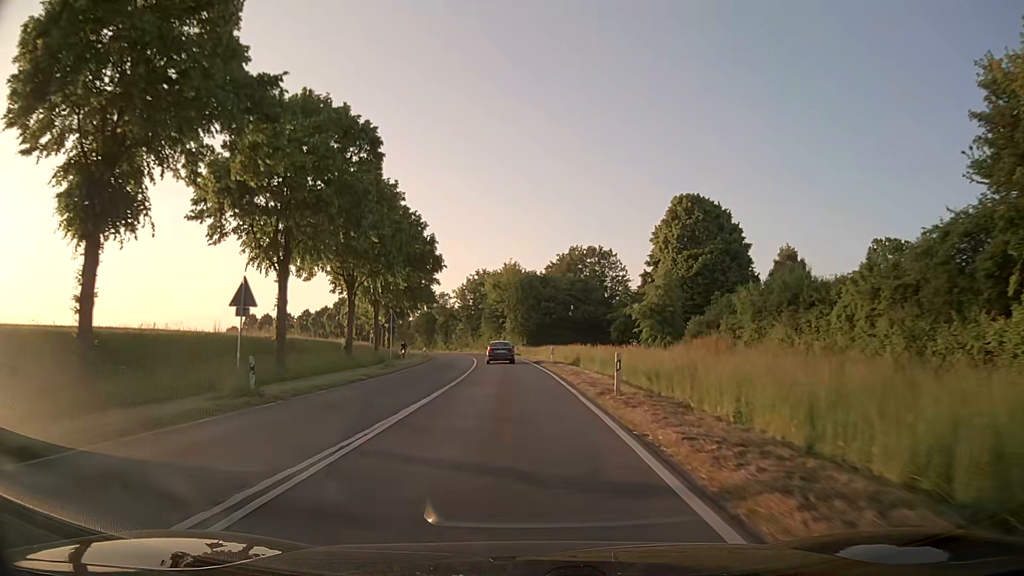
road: secondary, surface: asphalt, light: Day
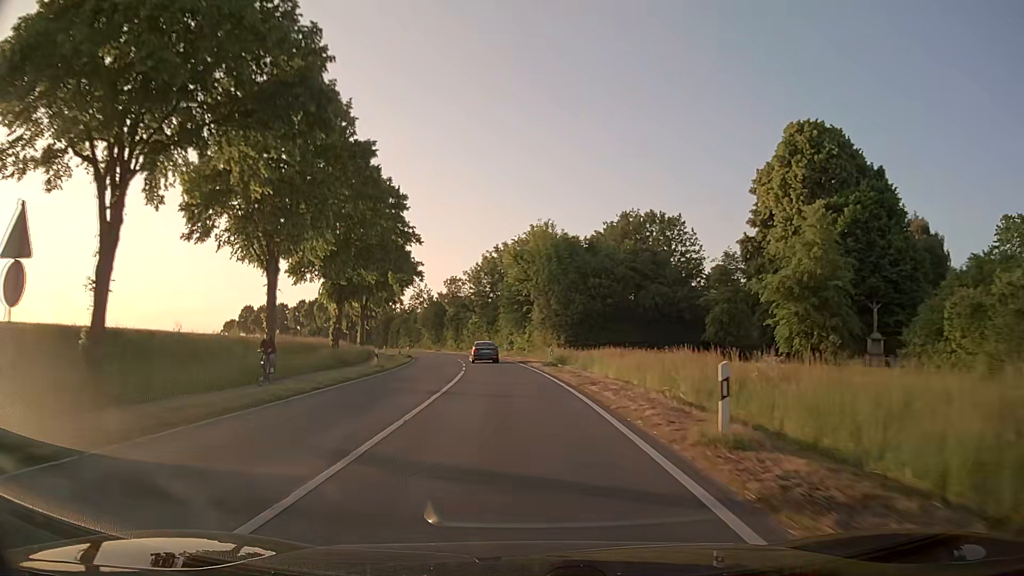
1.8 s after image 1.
(-0.7, +30.9) m; -2°
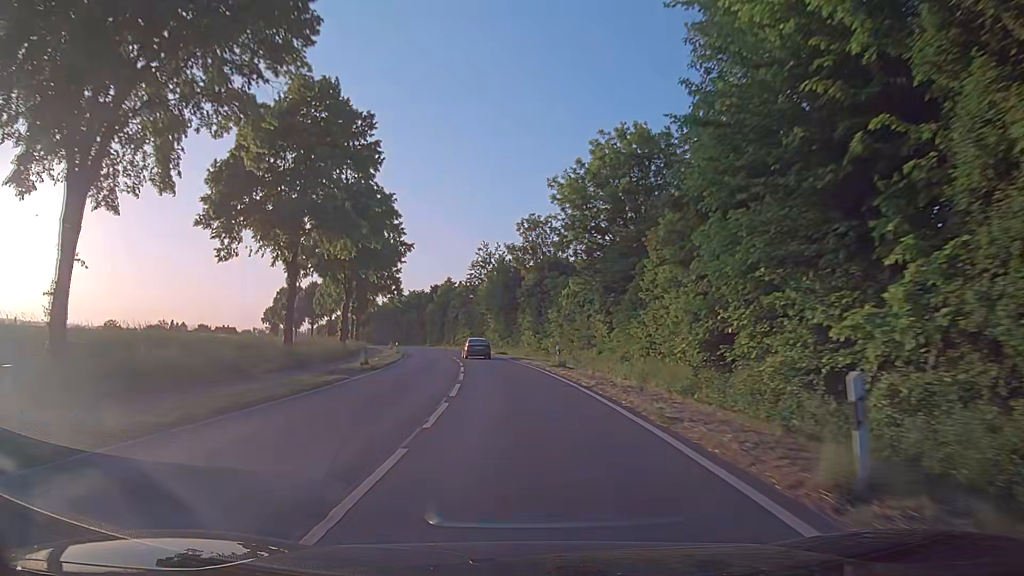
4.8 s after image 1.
(-3.9, +53.3) m; -9°
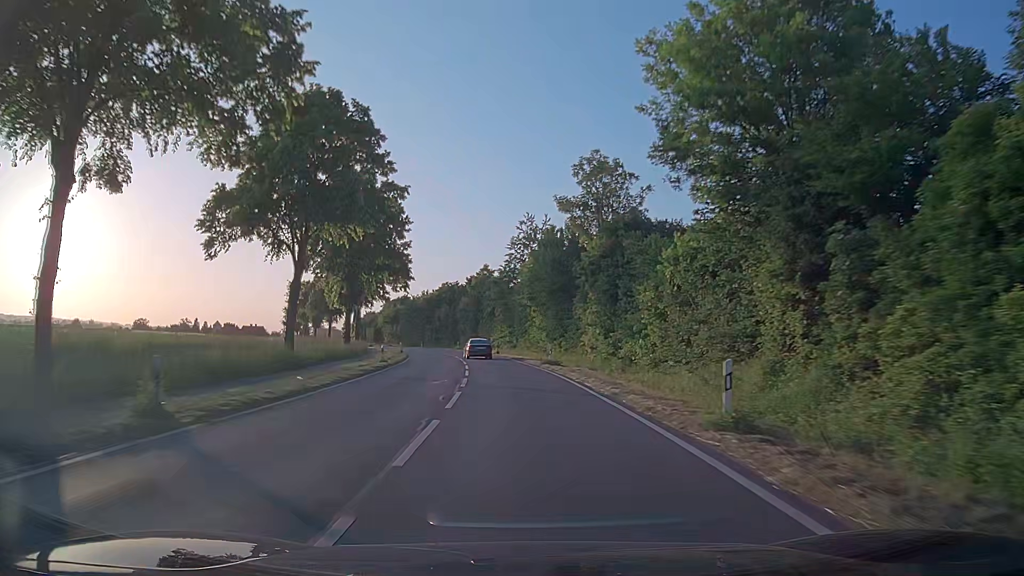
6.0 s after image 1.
(-0.8, +21.4) m; -4°
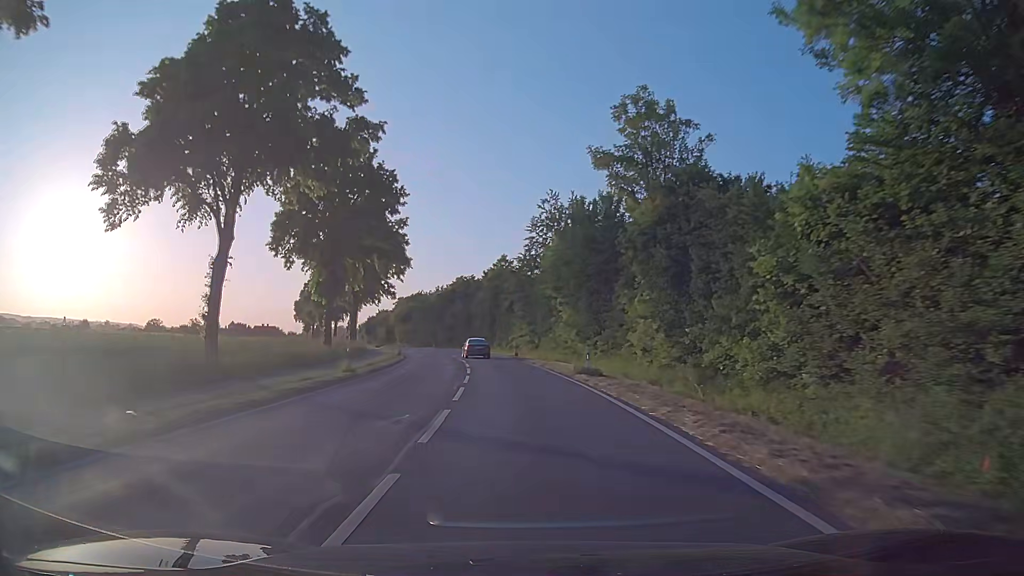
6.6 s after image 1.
(-0.2, +10.6) m; -2°
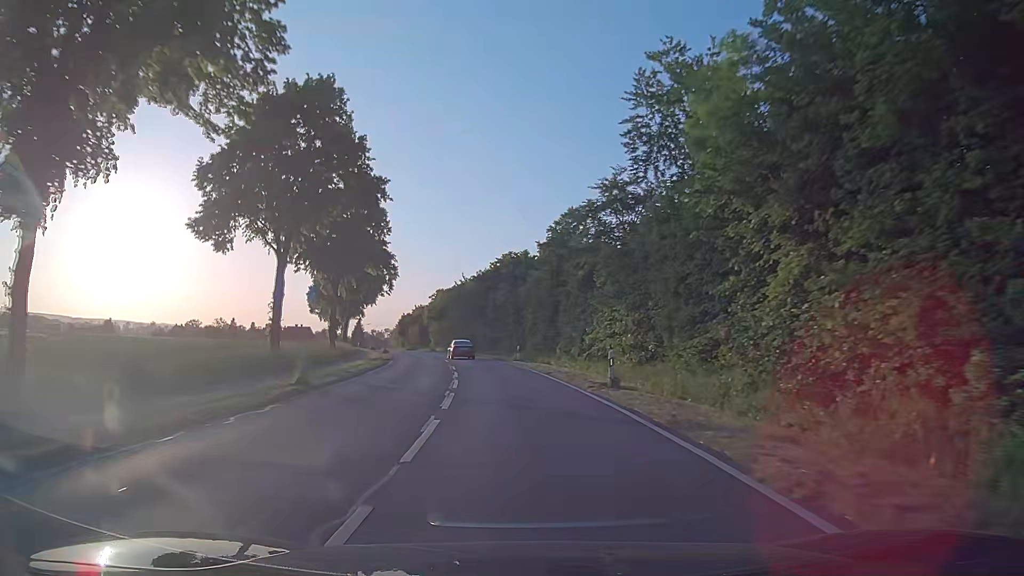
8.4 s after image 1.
(-1.4, +31.8) m; -6°
